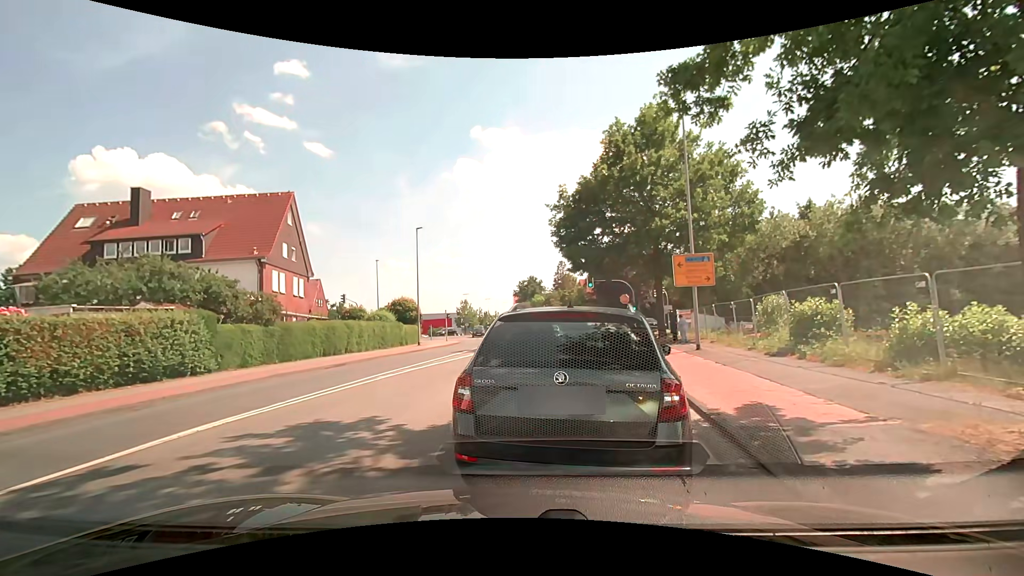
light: Day
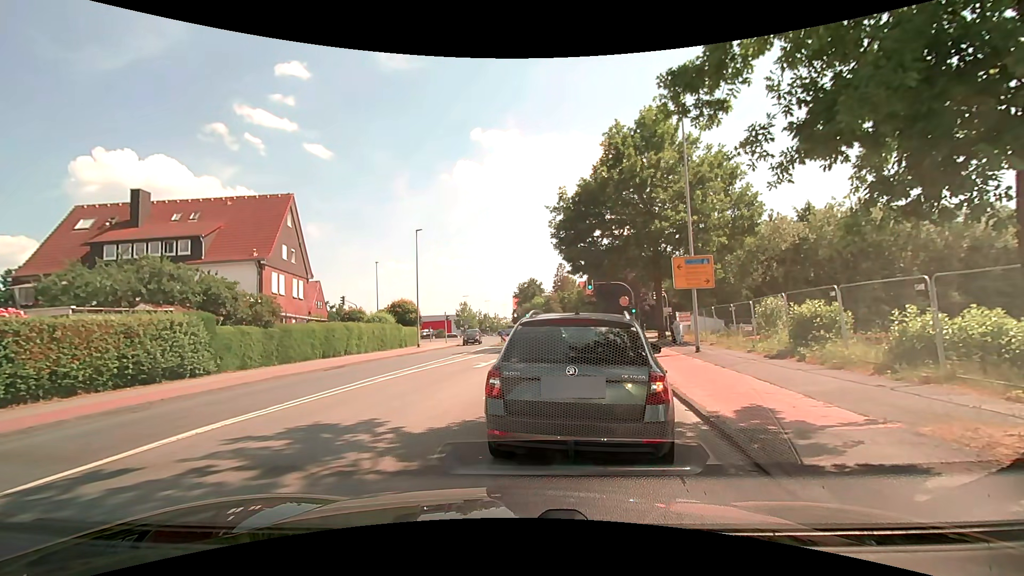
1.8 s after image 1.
(0.0, +0.1) m; 0°
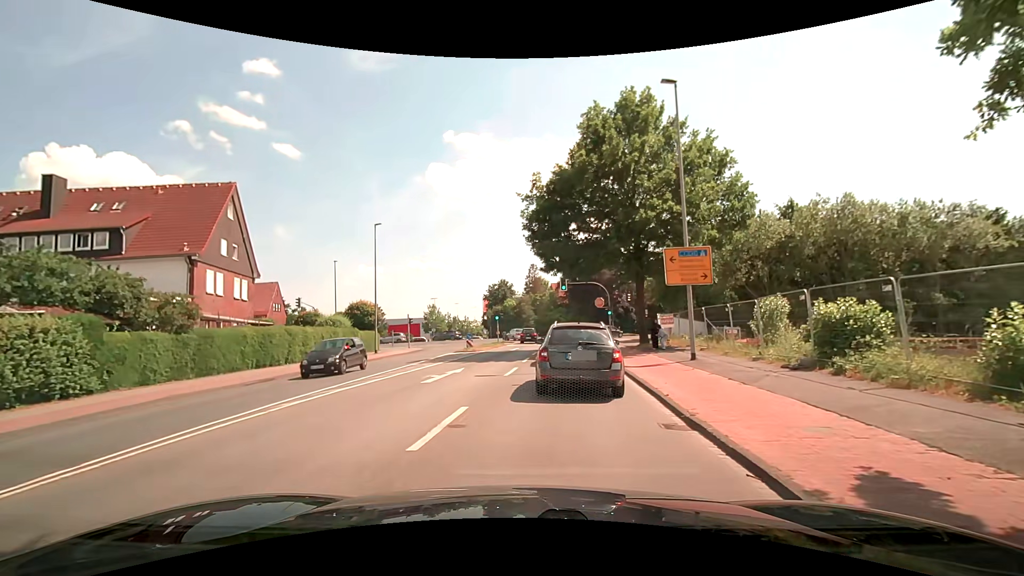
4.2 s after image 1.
(+0.3, +3.9) m; +6°
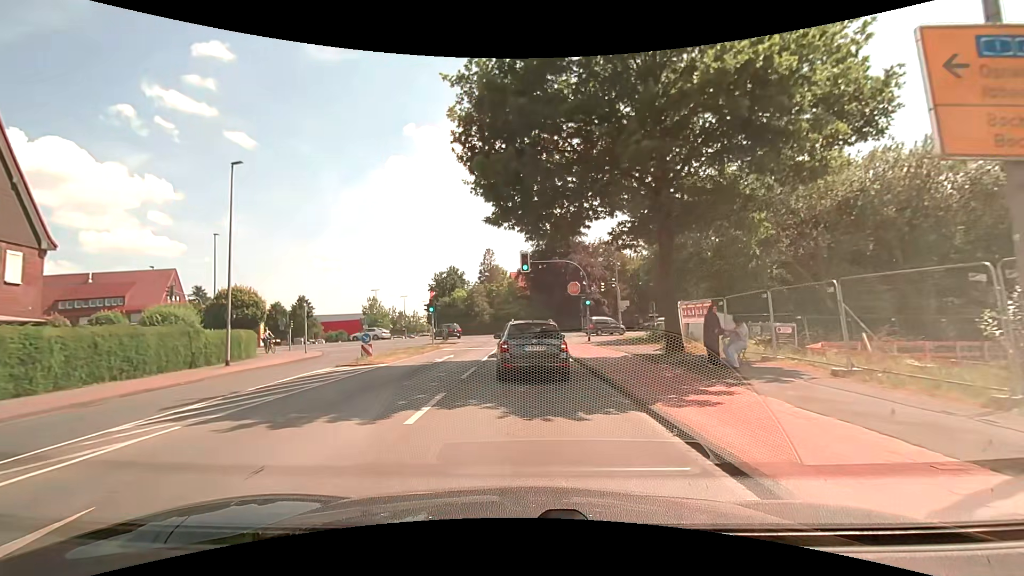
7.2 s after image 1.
(+1.0, +14.0) m; +5°
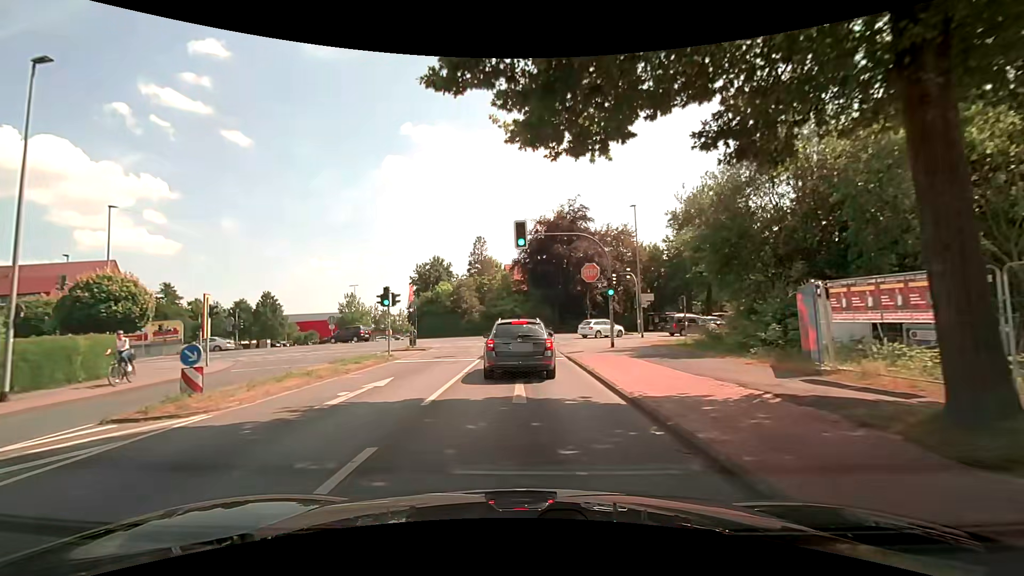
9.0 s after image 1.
(0.0, +10.5) m; 0°
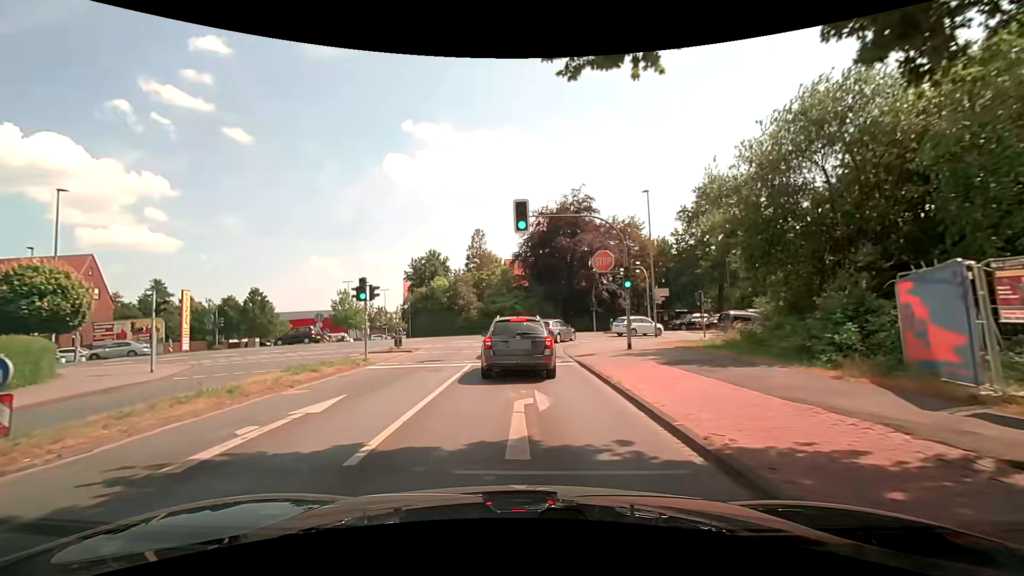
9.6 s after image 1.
(0.0, +3.7) m; 0°
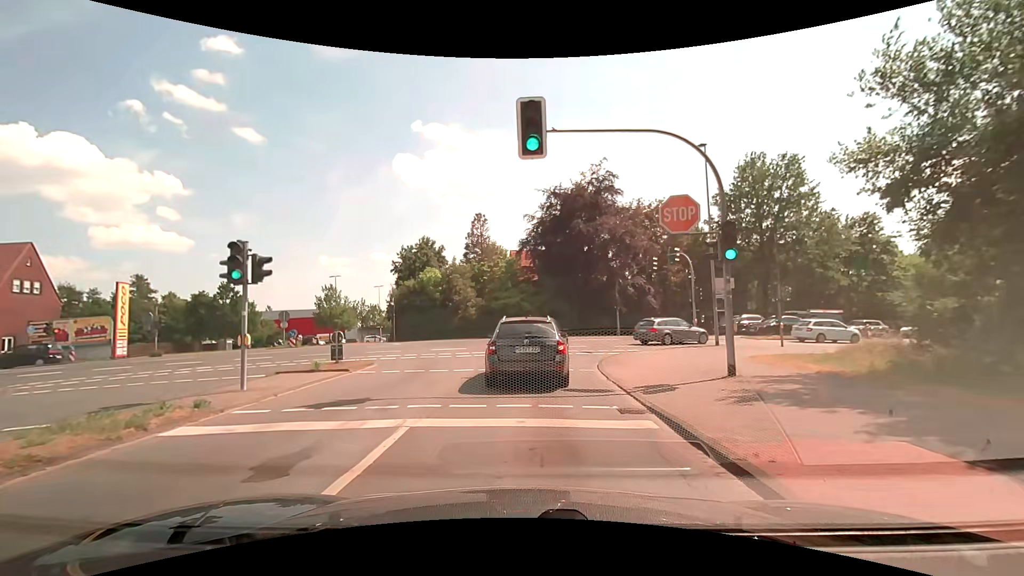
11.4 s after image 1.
(-0.1, +9.3) m; -1°
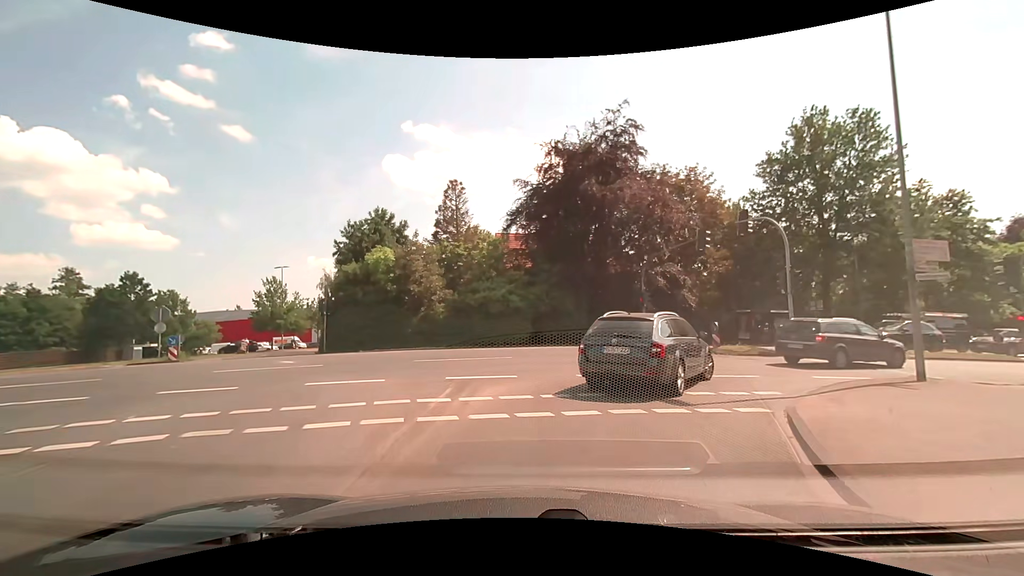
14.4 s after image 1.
(0.0, +13.1) m; +1°
(+1, +10) (+8, +17) (+17, +20) (+27, +23) (+36, +26) (+46, +30) (+55, +33) (+65, +36) (+74, +39) (+84, +41) m
